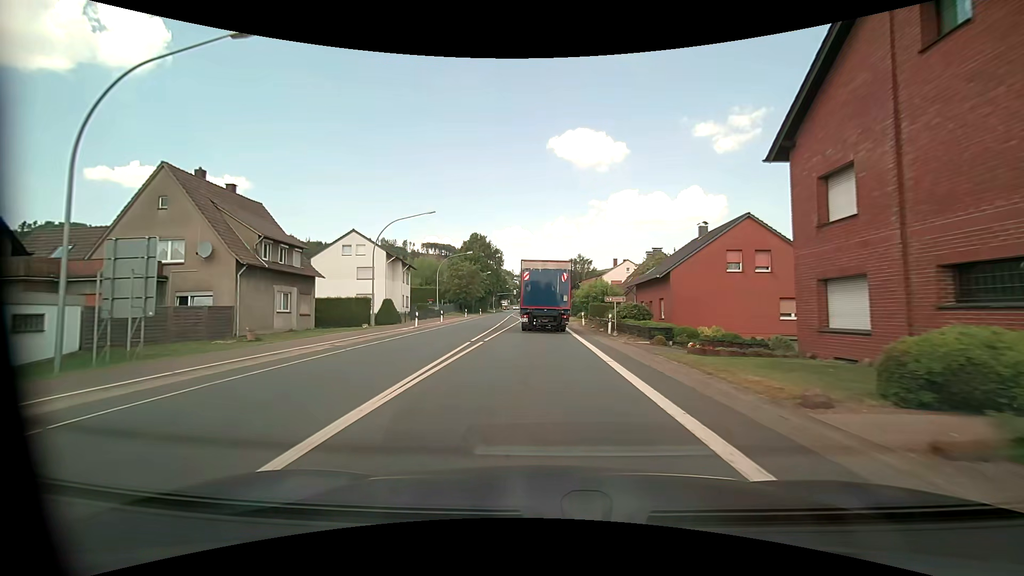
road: primary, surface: asphalt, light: Day
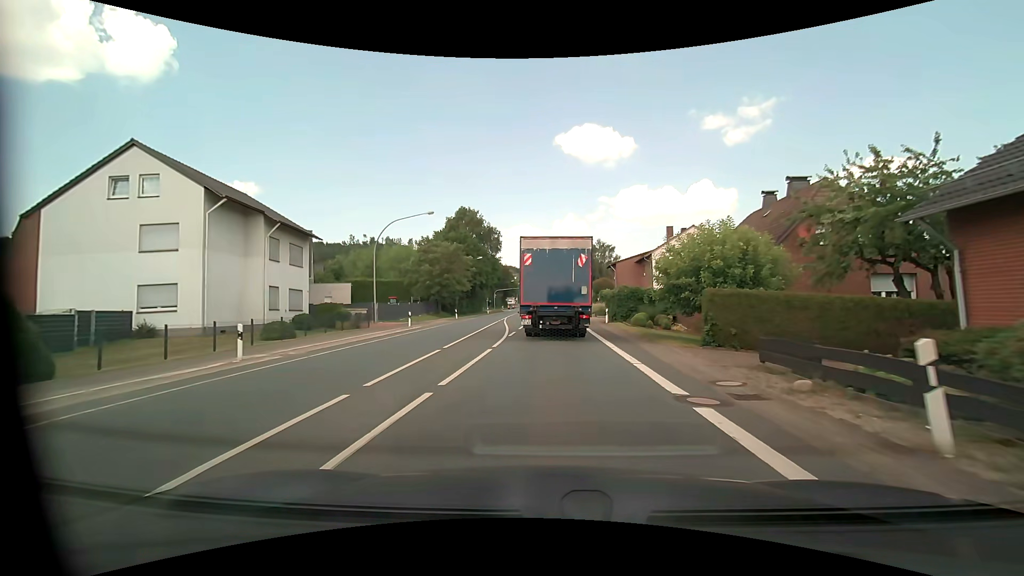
(-0.6, +33.4) m; -2°
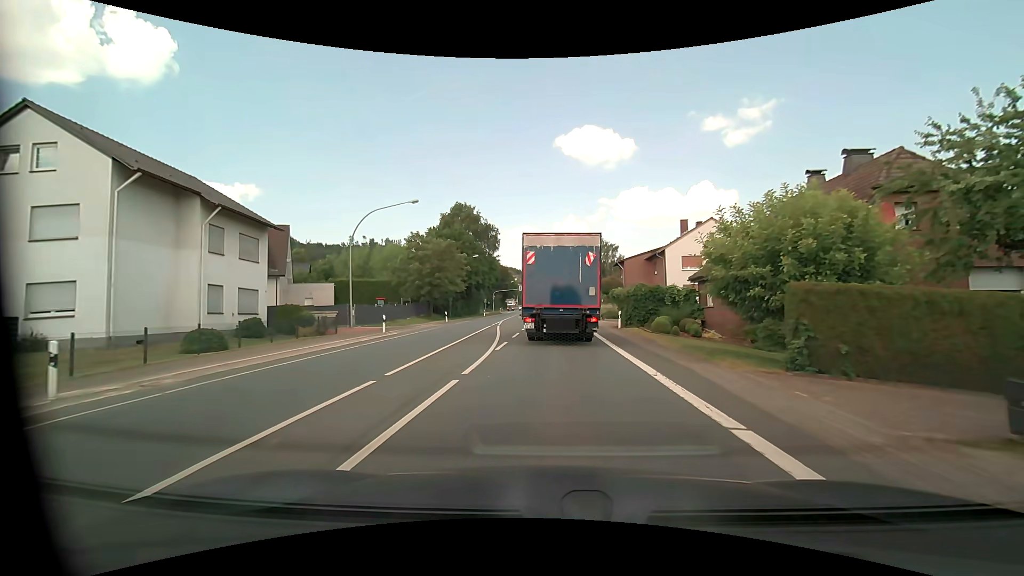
(0.0, +5.8) m; 0°
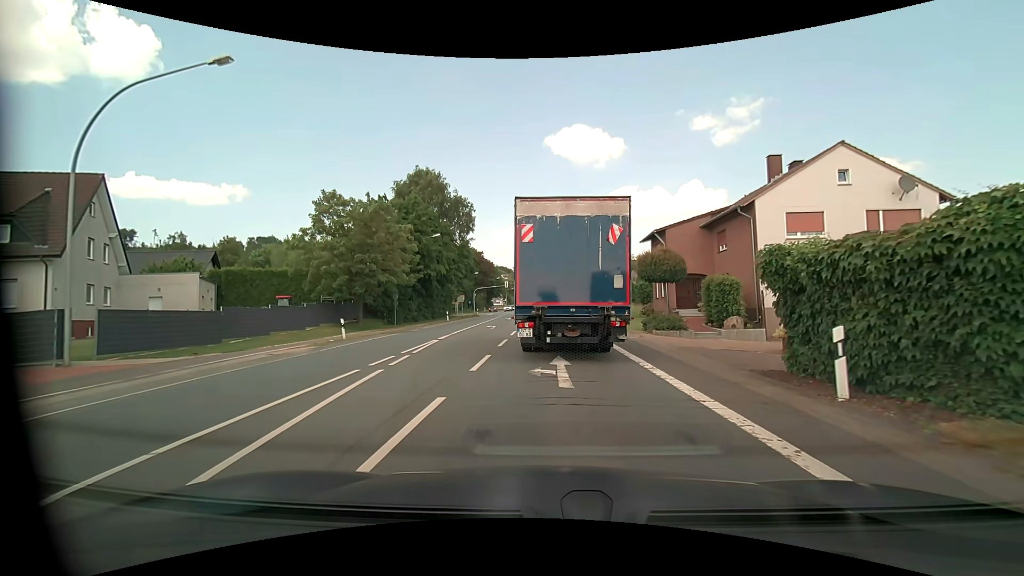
(+0.2, +22.7) m; +1°
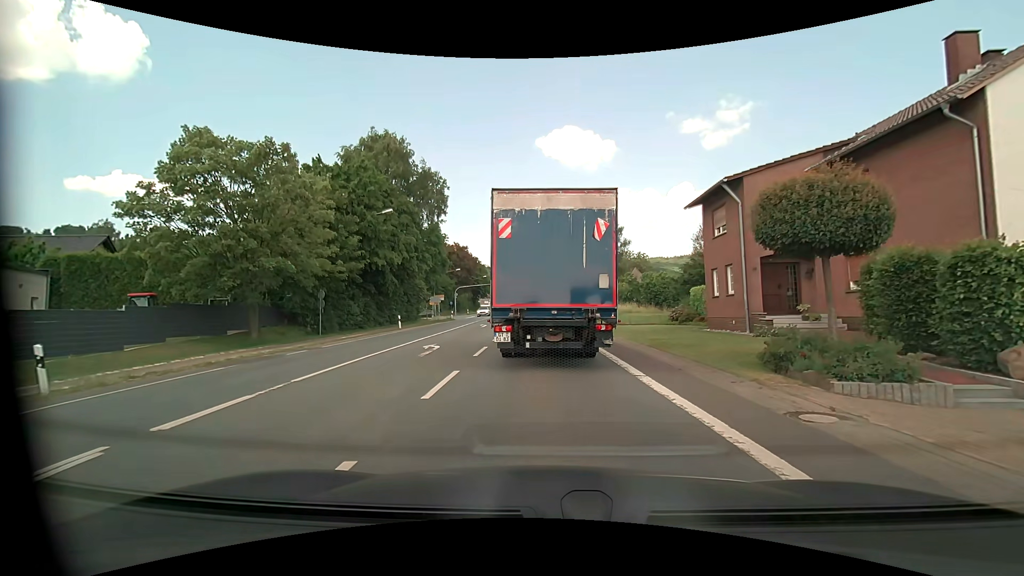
(+0.2, +14.6) m; +2°
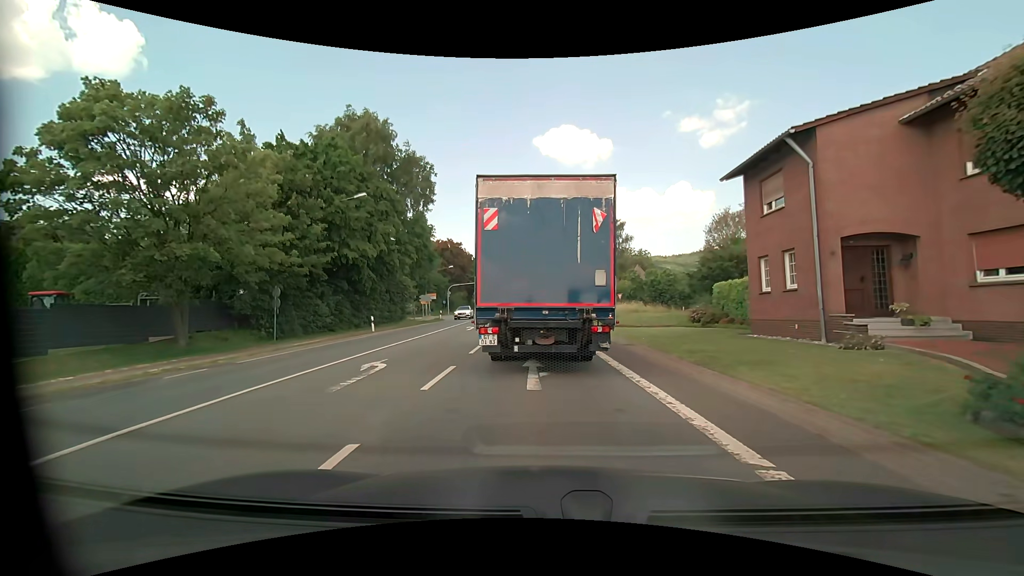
(0.0, +5.4) m; 0°
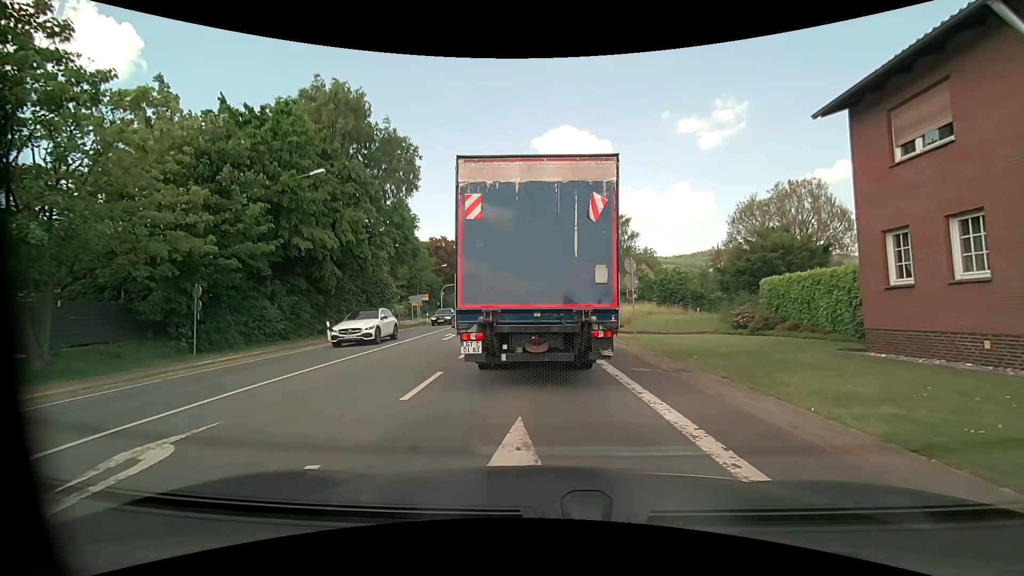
(0.0, +6.6) m; -1°
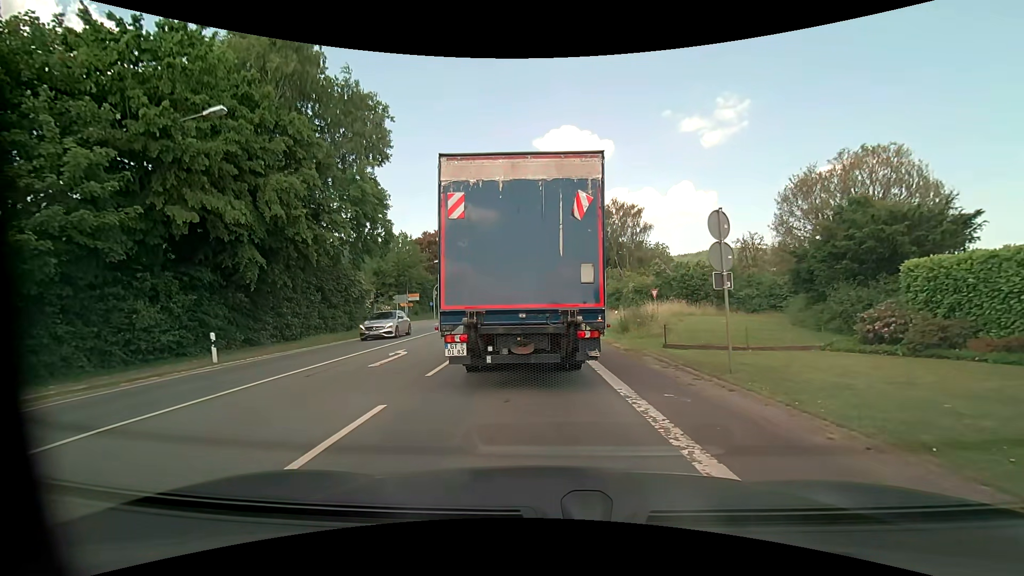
(+0.1, +9.3) m; 0°
(0, +10) (0, +20) (-1, +30) (-1, +40) (-2, +50) (-2, +60) (-3, +70) (-3, +80) (-3, +90) (-3, +100) m
